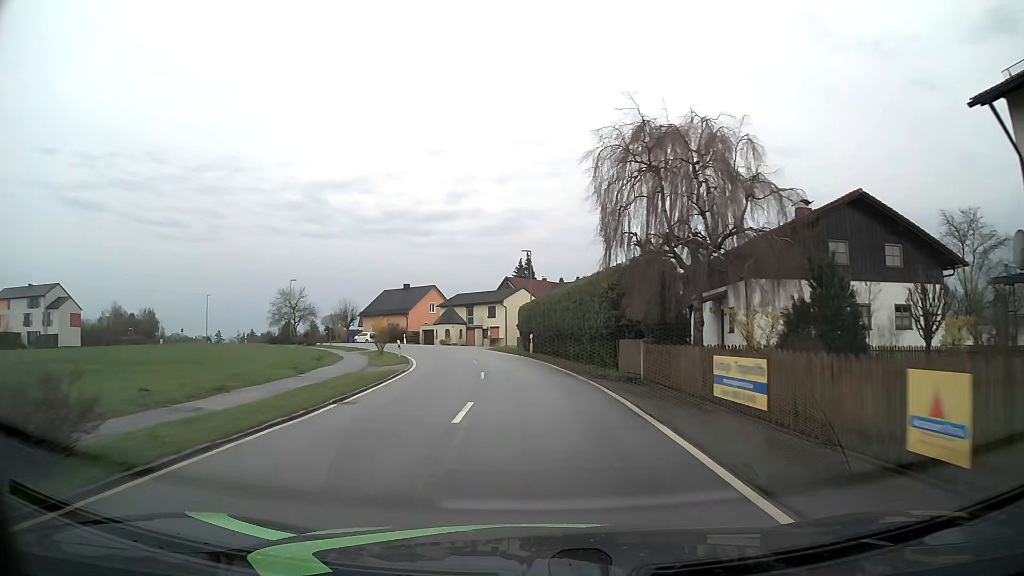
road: tertiary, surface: asphalt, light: Day
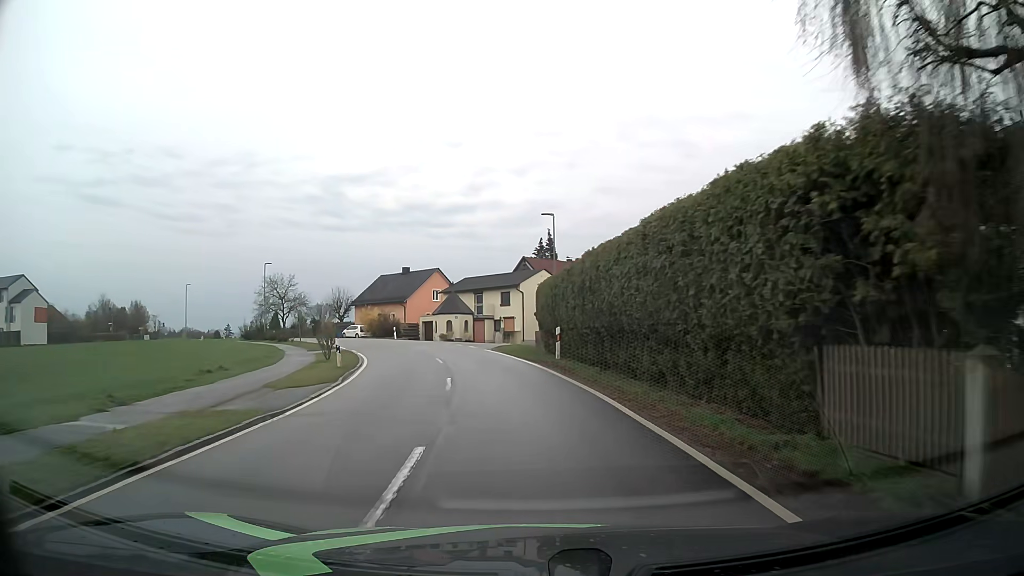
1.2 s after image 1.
(-0.2, +14.6) m; -2°
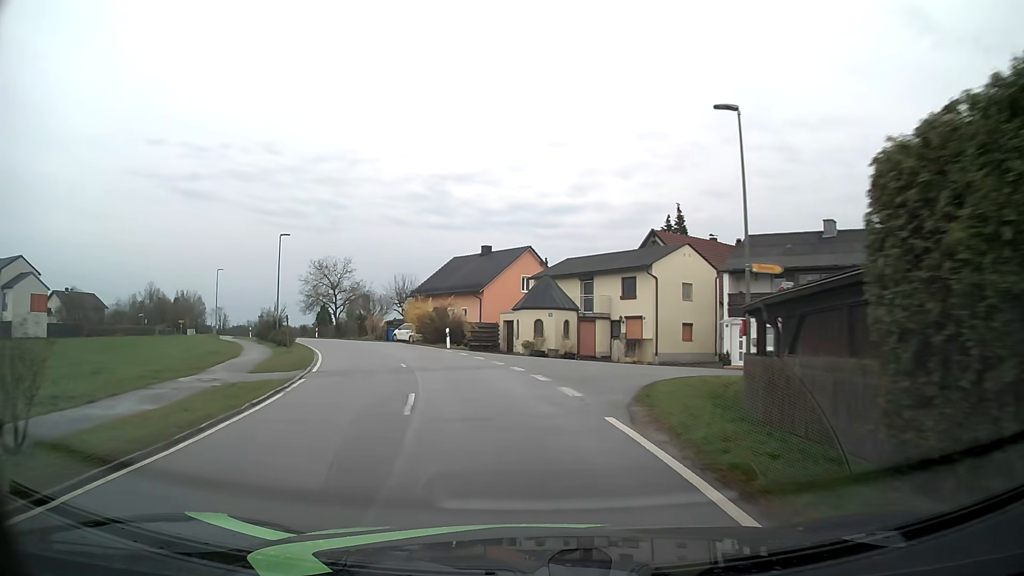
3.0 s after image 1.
(-1.5, +21.7) m; -9°
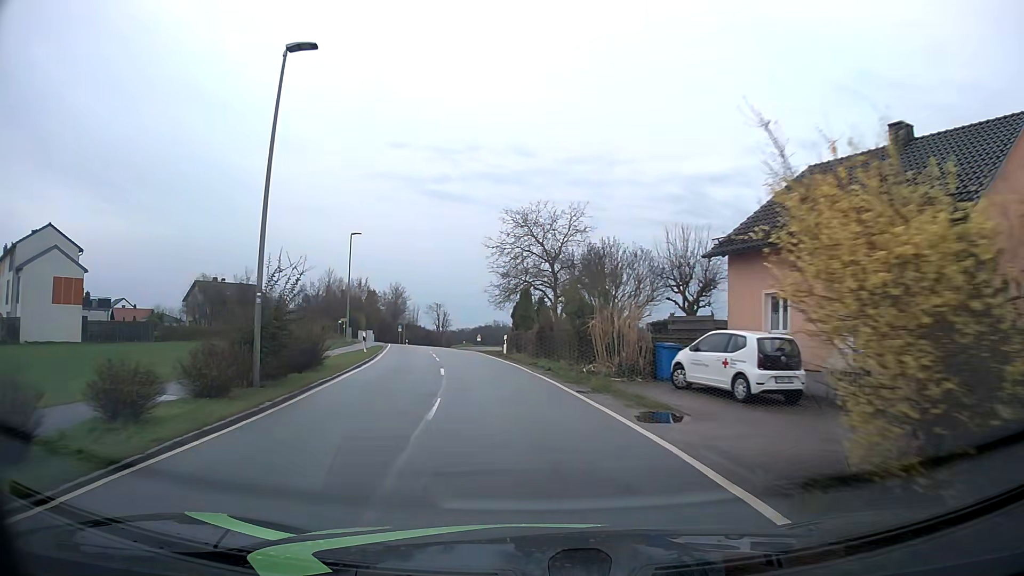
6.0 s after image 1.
(-7.5, +36.0) m; -23°
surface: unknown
(0, +10) (-1, +20) (-3, +30) (-5, +40) (-7, +49) (-8, +59) (-10, +69) (-11, +79) (-11, +89) (-11, +99) m
